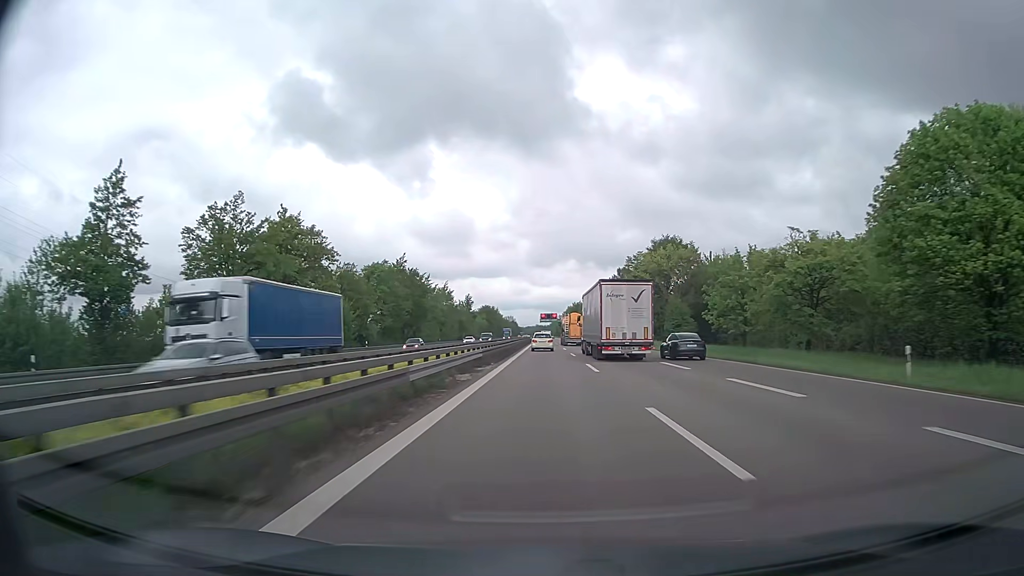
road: trunk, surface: asphalt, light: Day
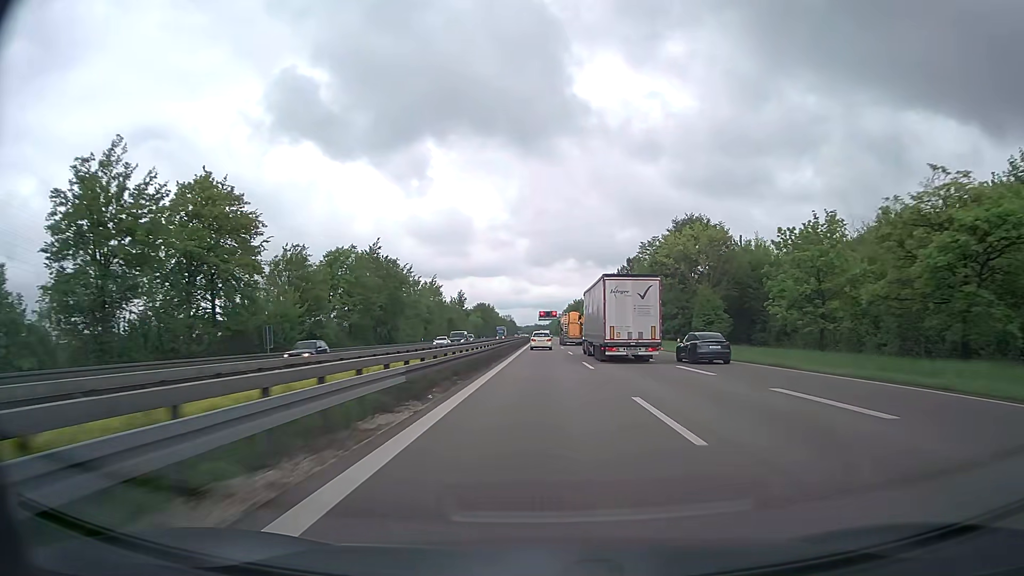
(0.0, +16.3) m; 0°
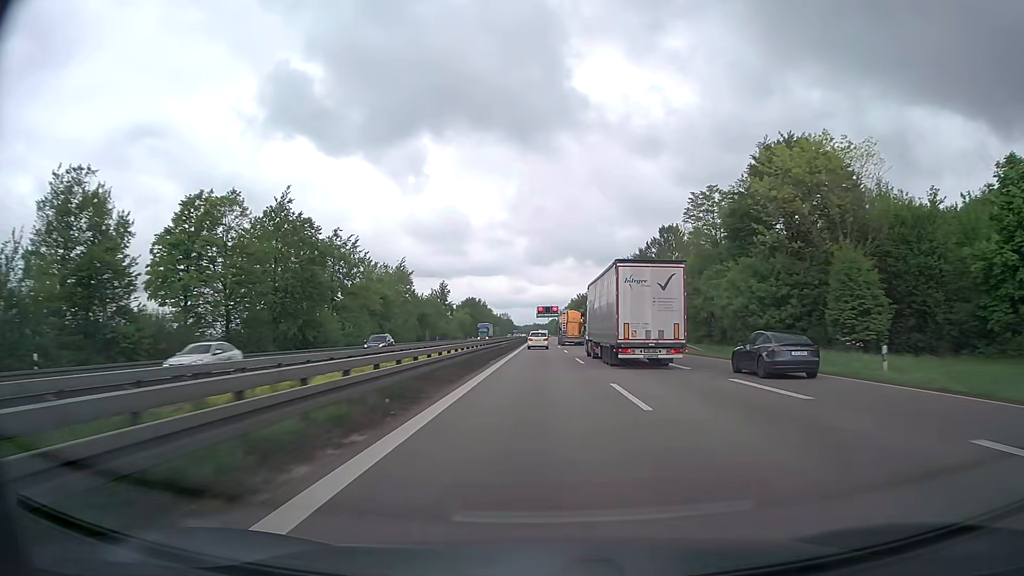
(0.0, +32.7) m; 0°
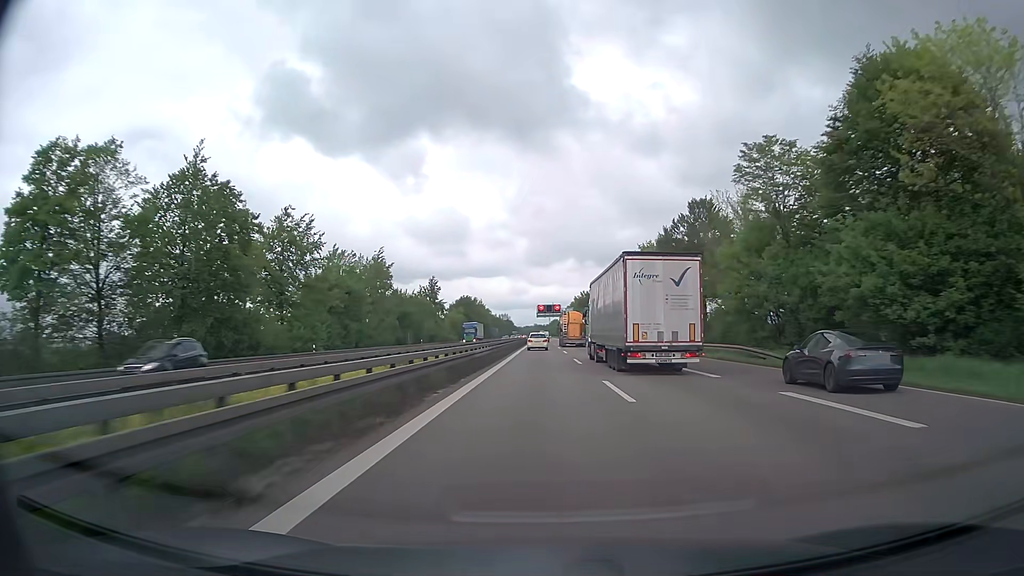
(0.0, +16.4) m; 0°
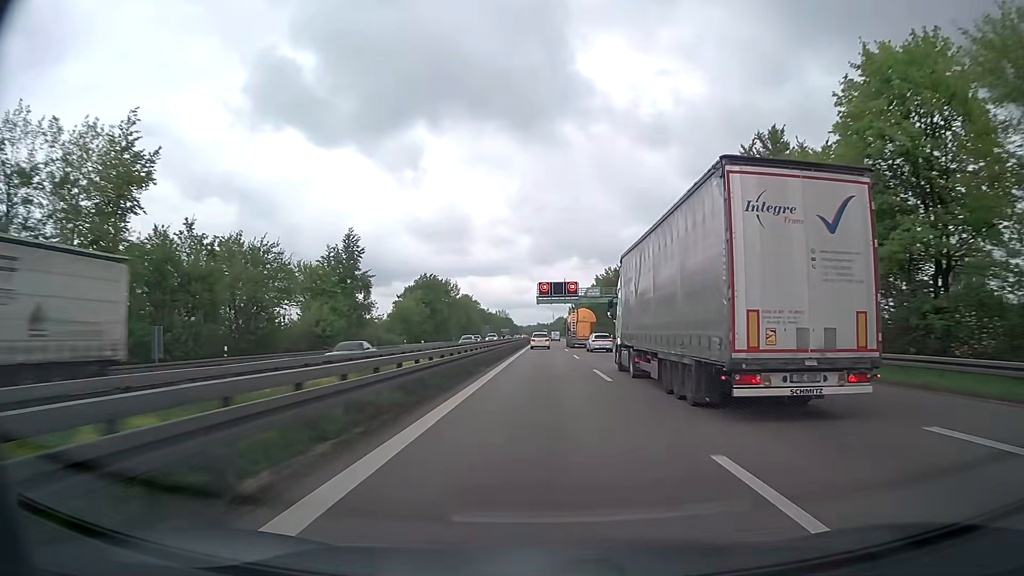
(-0.4, +66.3) m; 0°
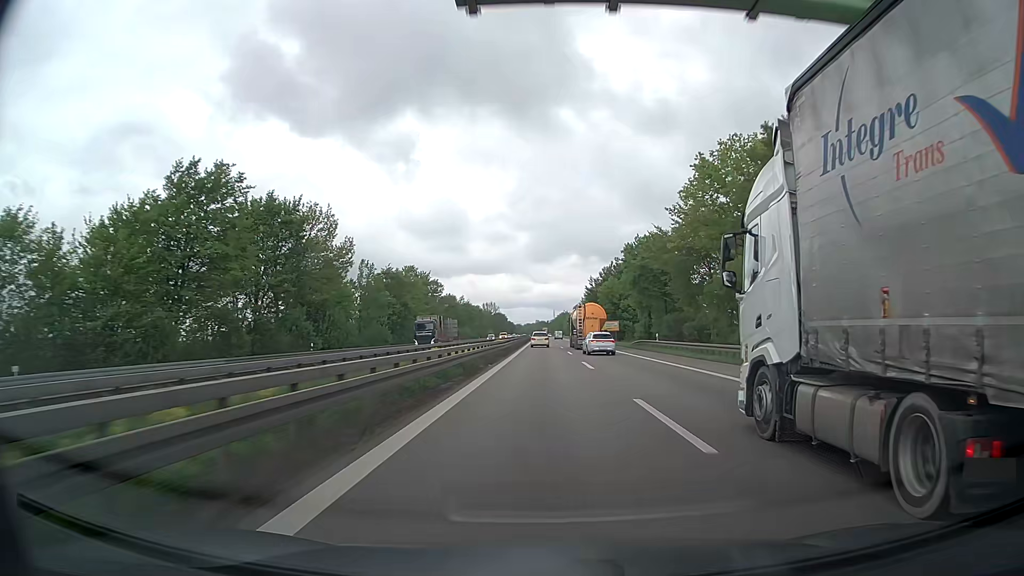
(+0.2, +84.4) m; 0°
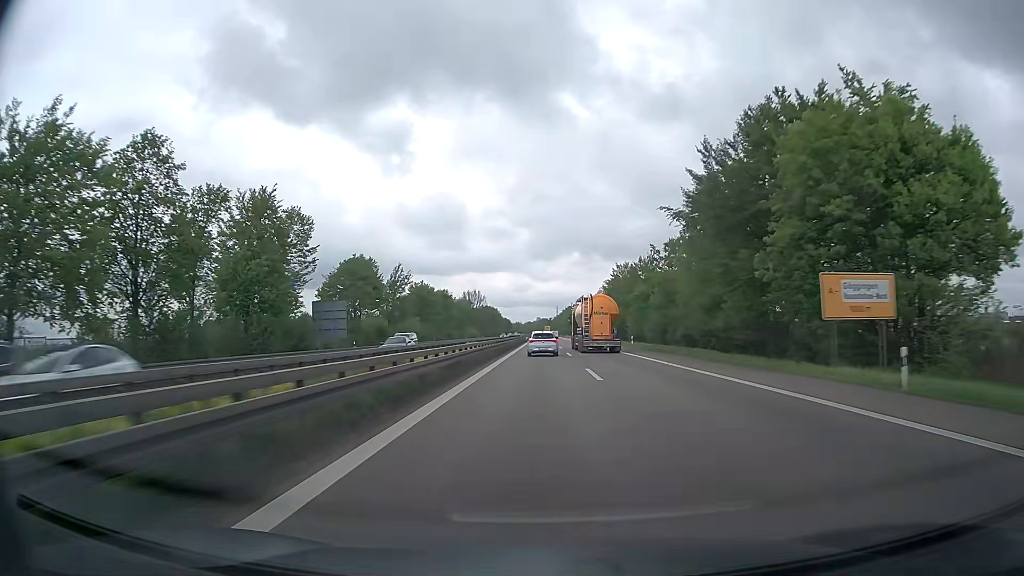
(0.0, +85.5) m; 0°
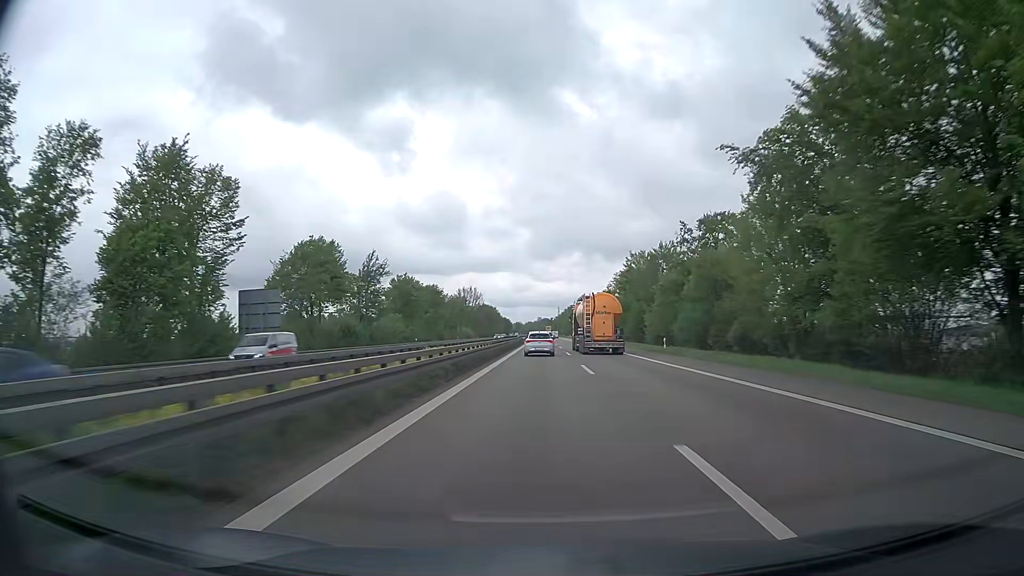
(0.0, +17.1) m; 0°
(0, +10) (0, +20) (0, +30) (0, +40) (0, +50) (0, +60) (0, +70) (0, +80) (0, +90) (0, +100) m
